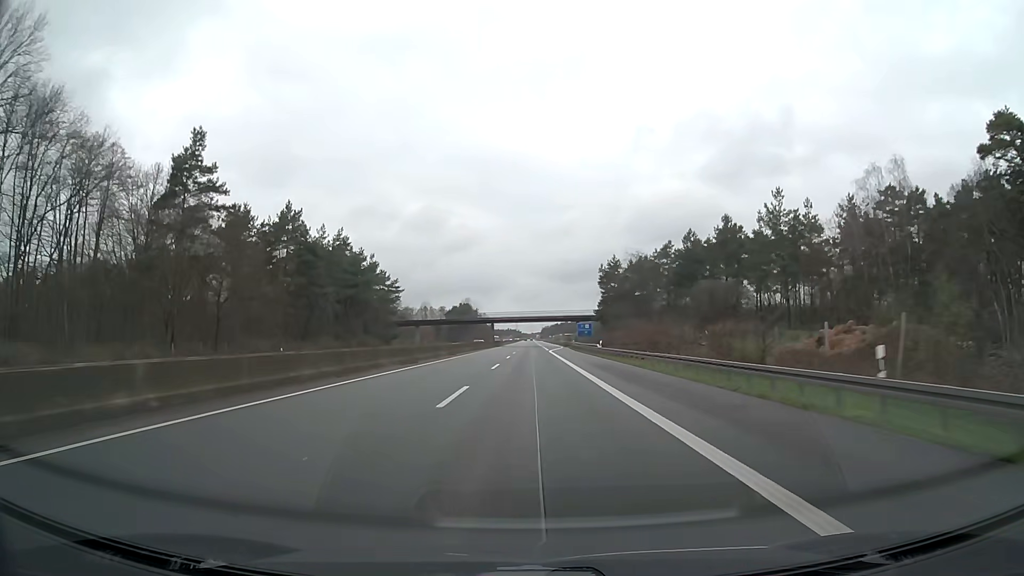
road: motorway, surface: asphalt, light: Day
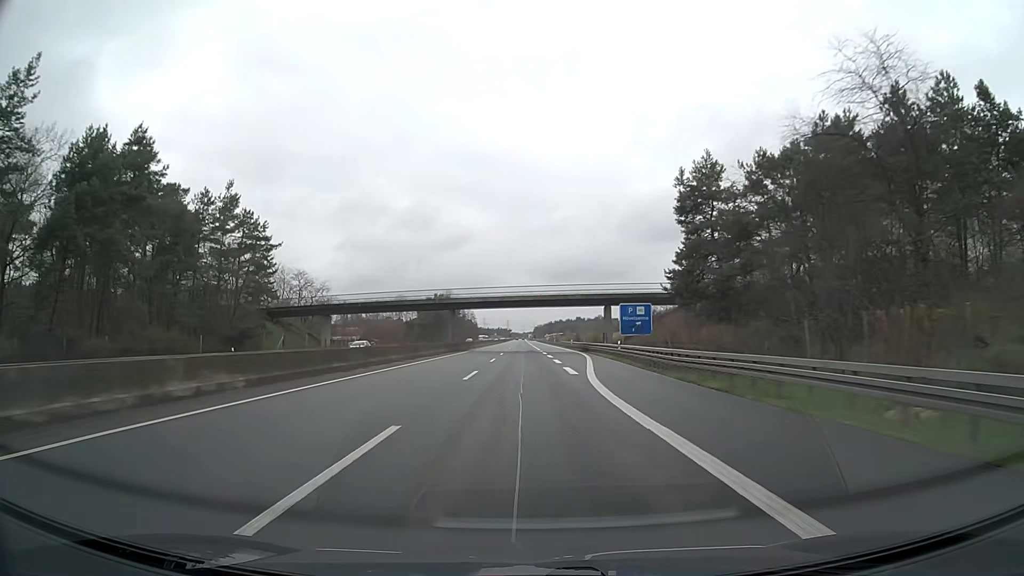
(+0.5, +63.2) m; +1°
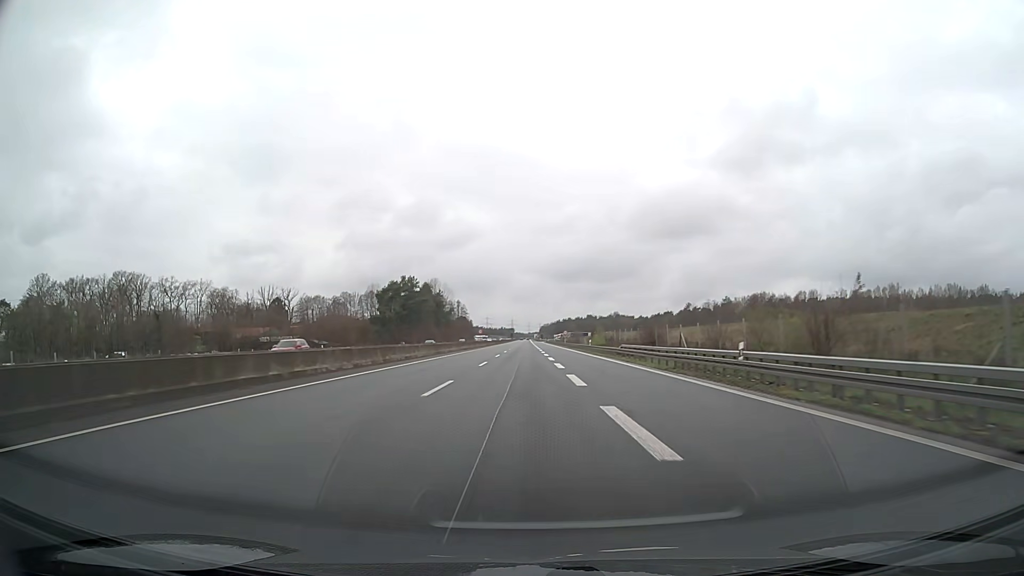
(+0.2, +78.9) m; -1°
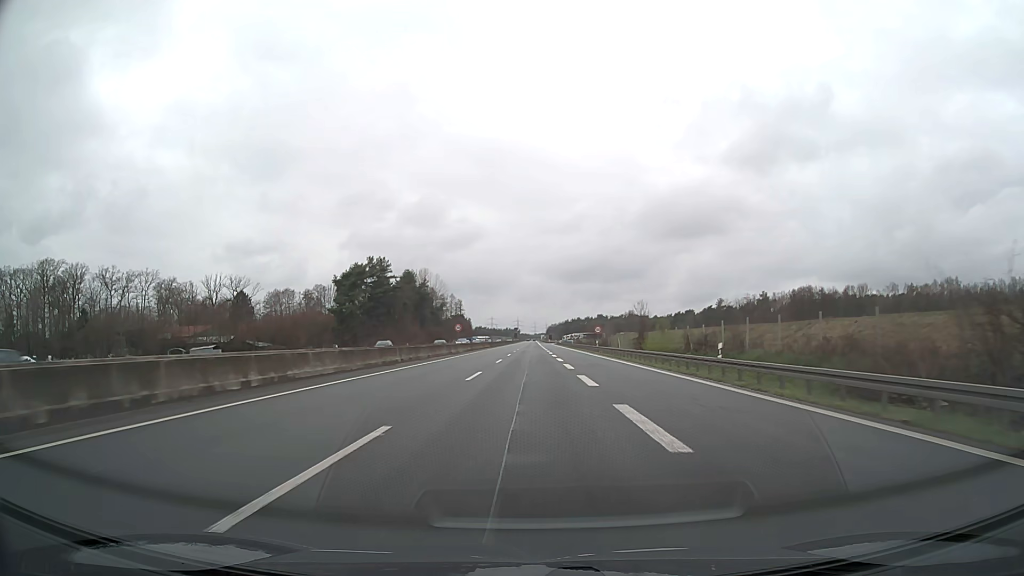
(+0.1, +47.4) m; 0°
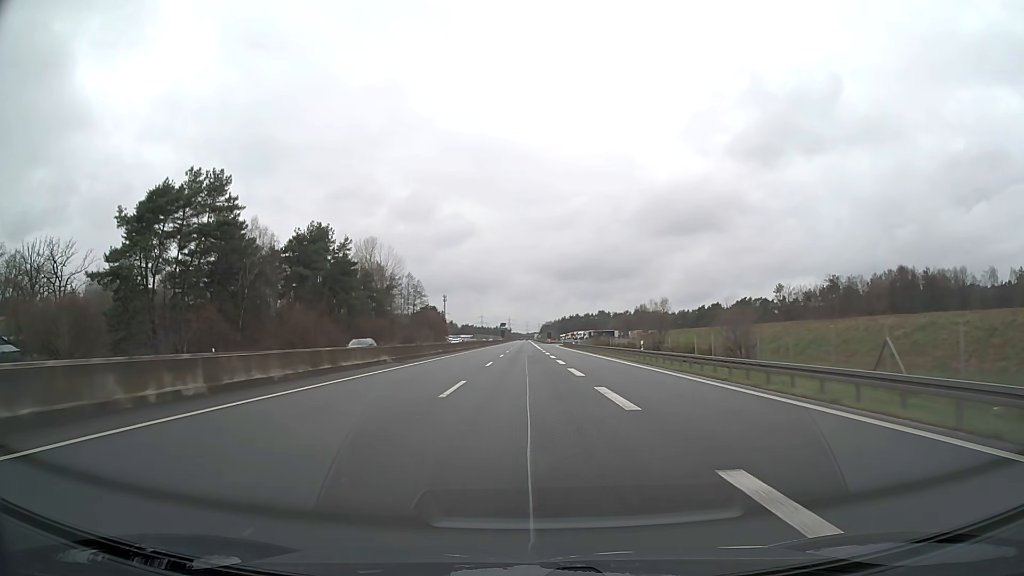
(+0.3, +79.0) m; +1°
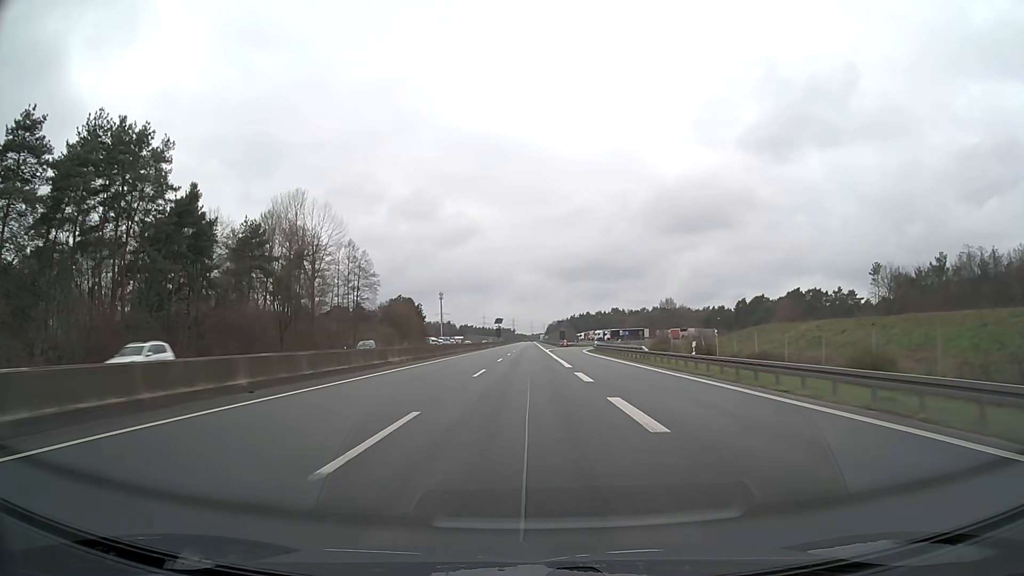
(0.0, +63.1) m; 0°
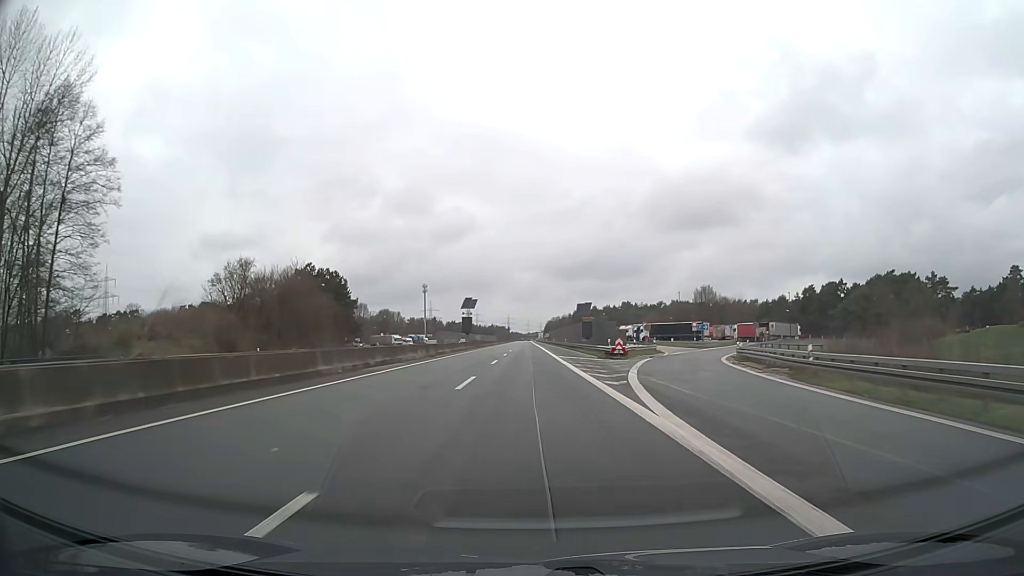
(+0.1, +79.0) m; 0°
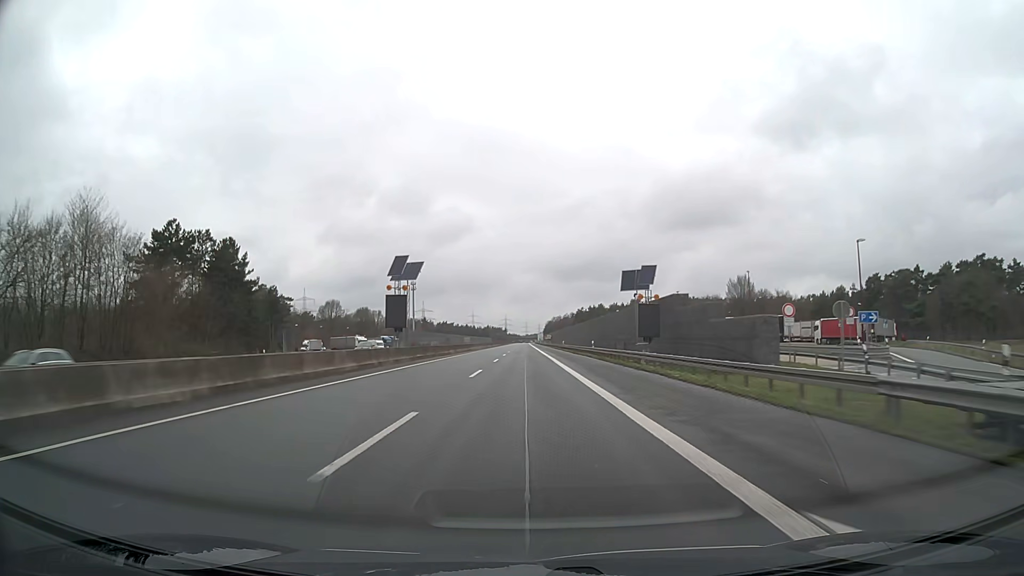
(+0.1, +47.4) m; 0°
(0, +10) (0, +20) (0, +30) (0, +40) (0, +50) (0, +60) (0, +70) (0, +80) (0, +90) (0, +100) m
